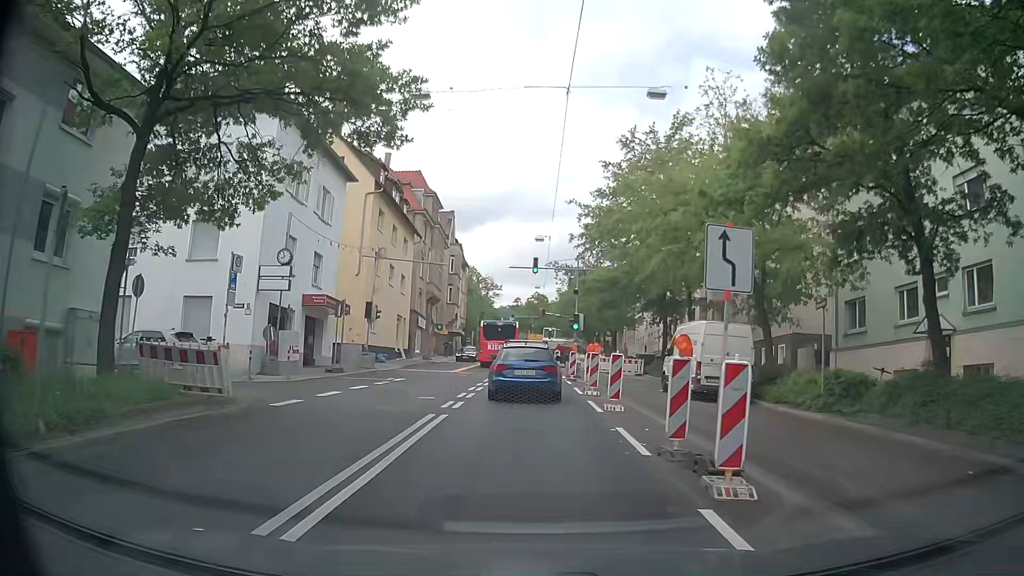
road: secondary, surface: asphalt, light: Day
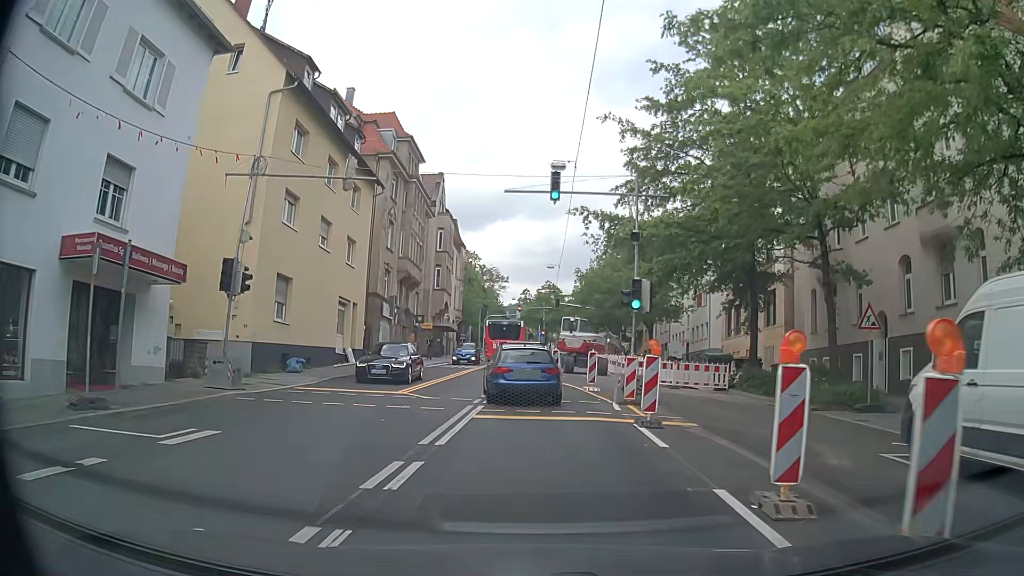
(+0.1, +17.3) m; 0°
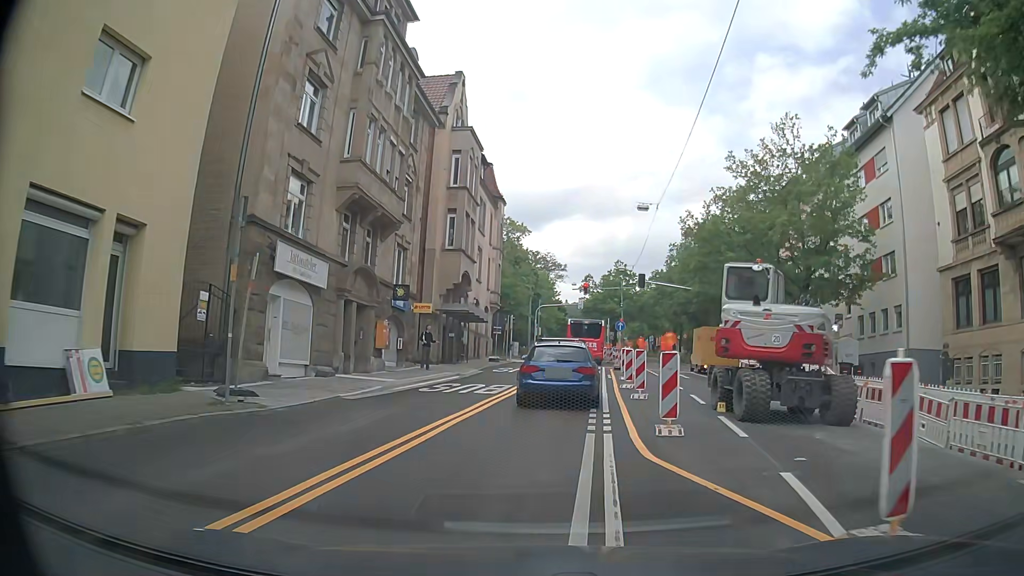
(-0.8, +24.2) m; -3°
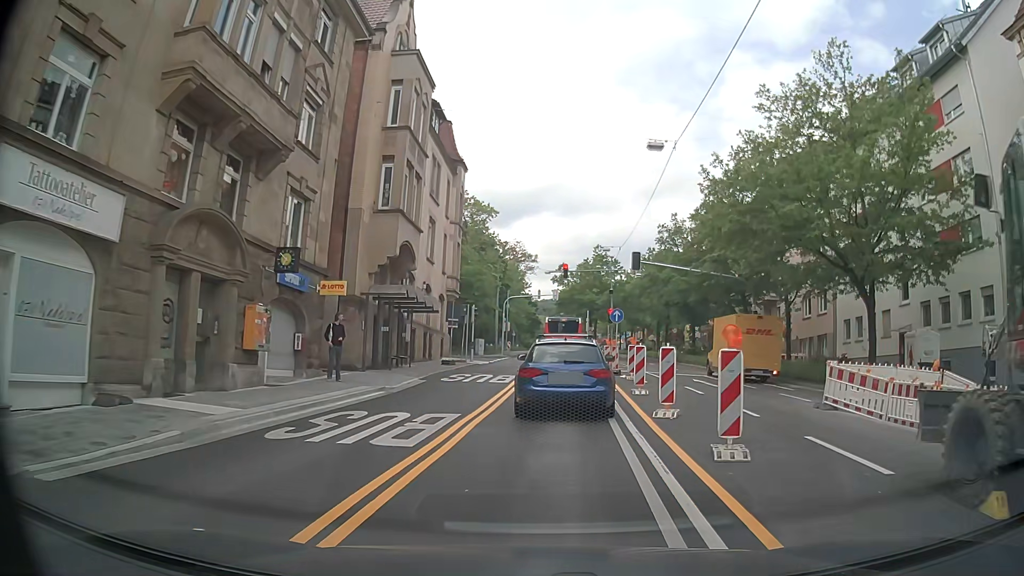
(-0.2, +9.8) m; 0°
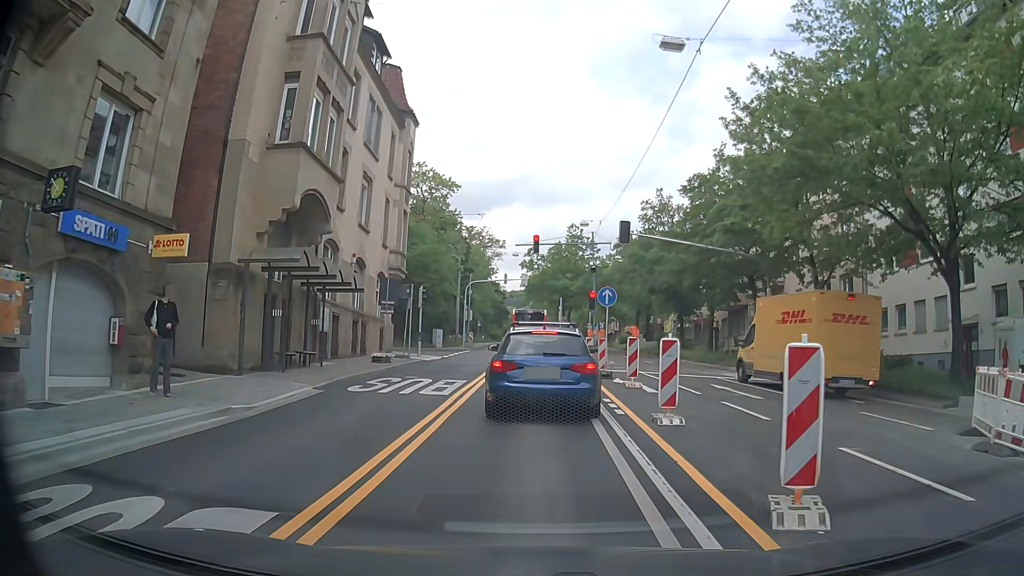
(+0.3, +7.4) m; +2°
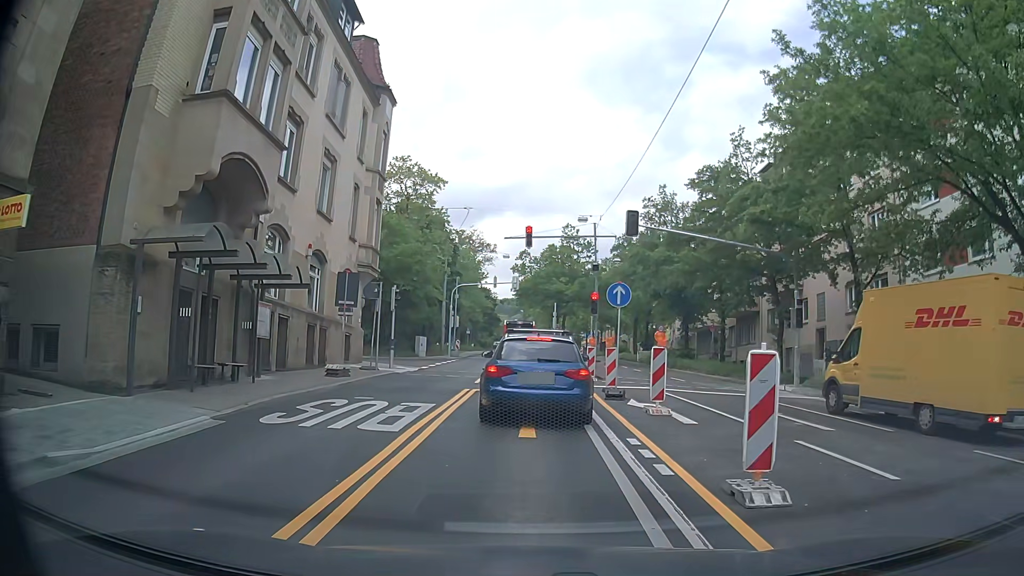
(+0.1, +4.4) m; +1°
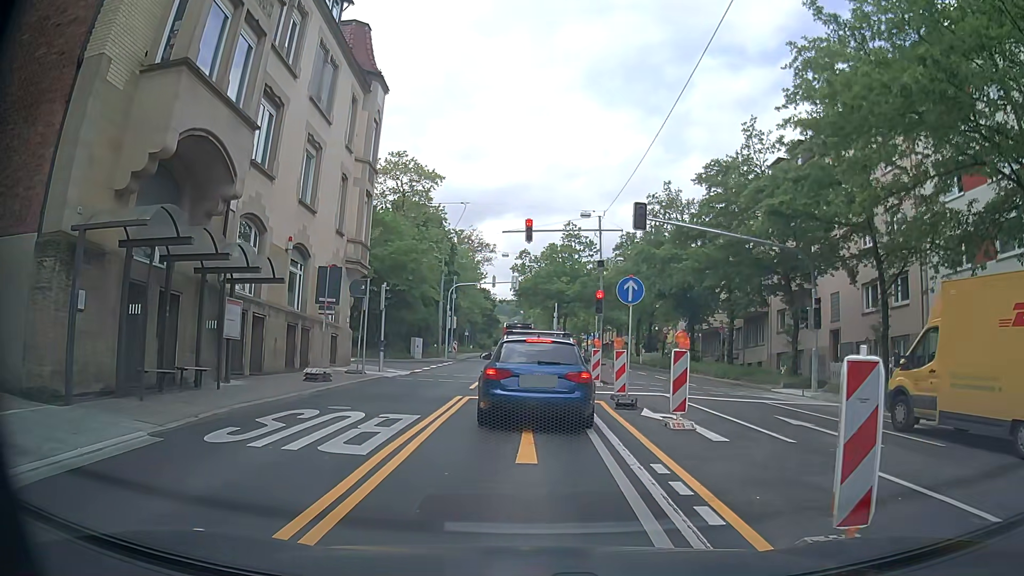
(0.0, +1.9) m; +2°
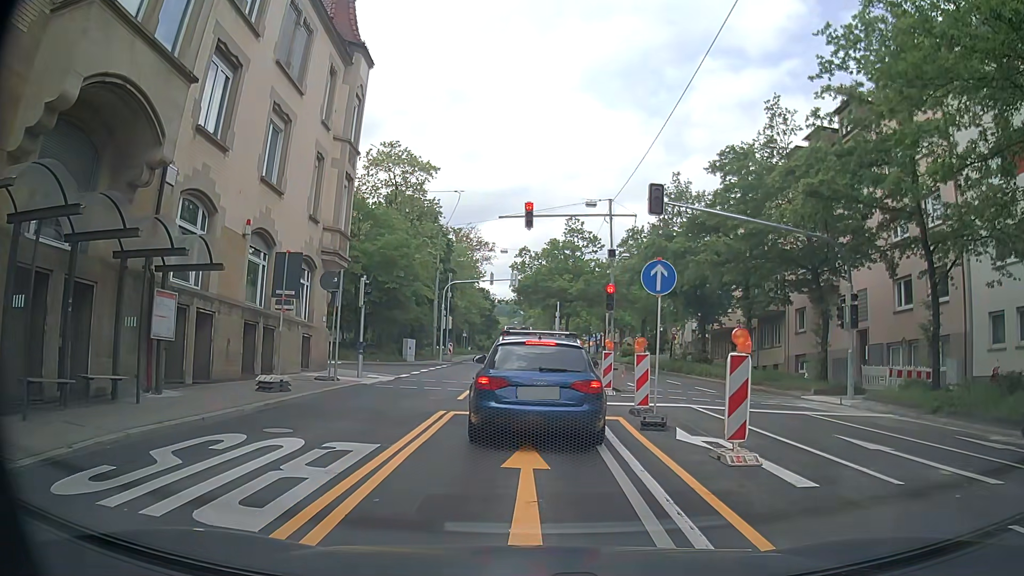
(0.0, +3.1) m; -2°
